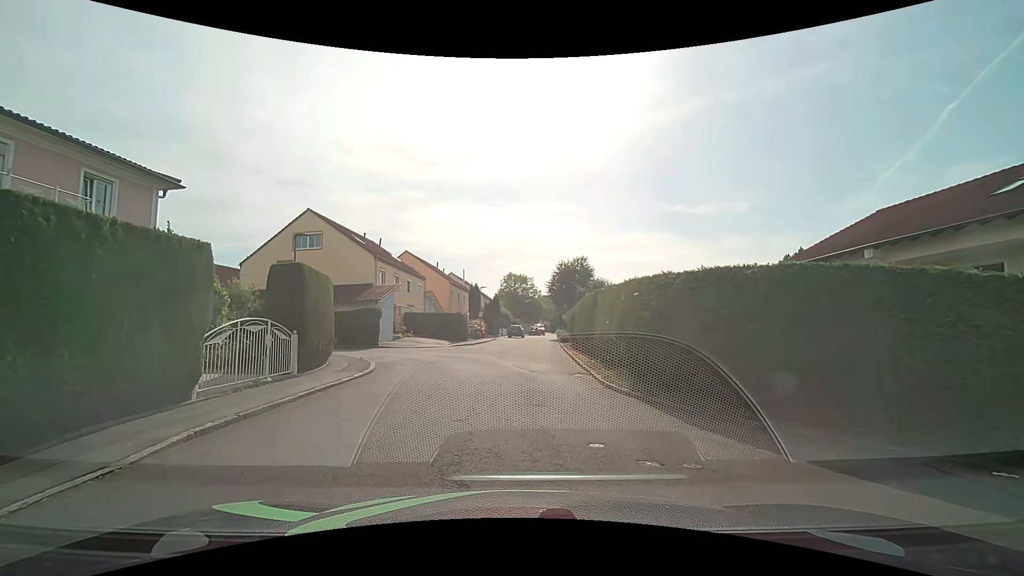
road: residential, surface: asphalt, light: Day
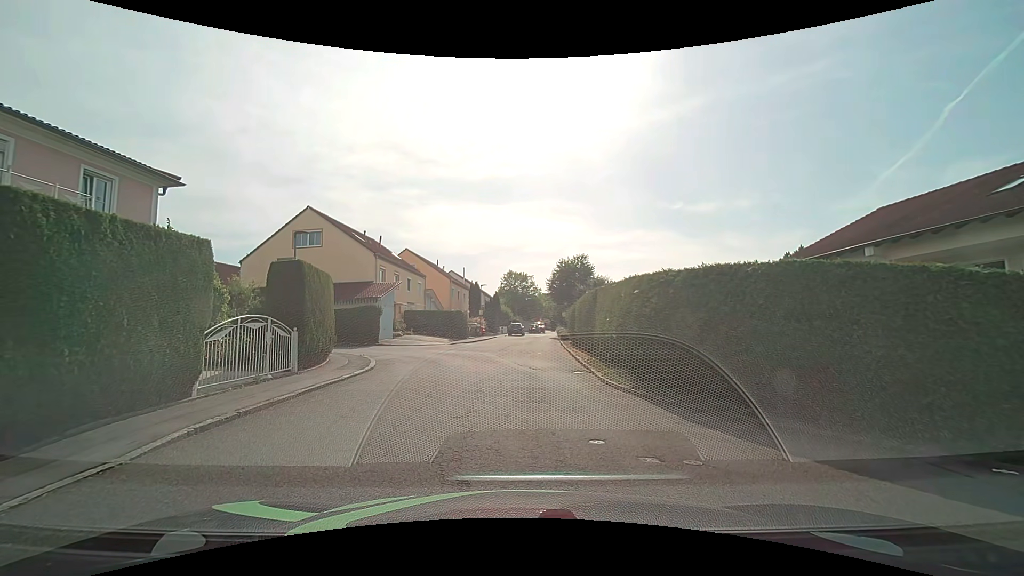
(0.0, 0.0) m; 0°
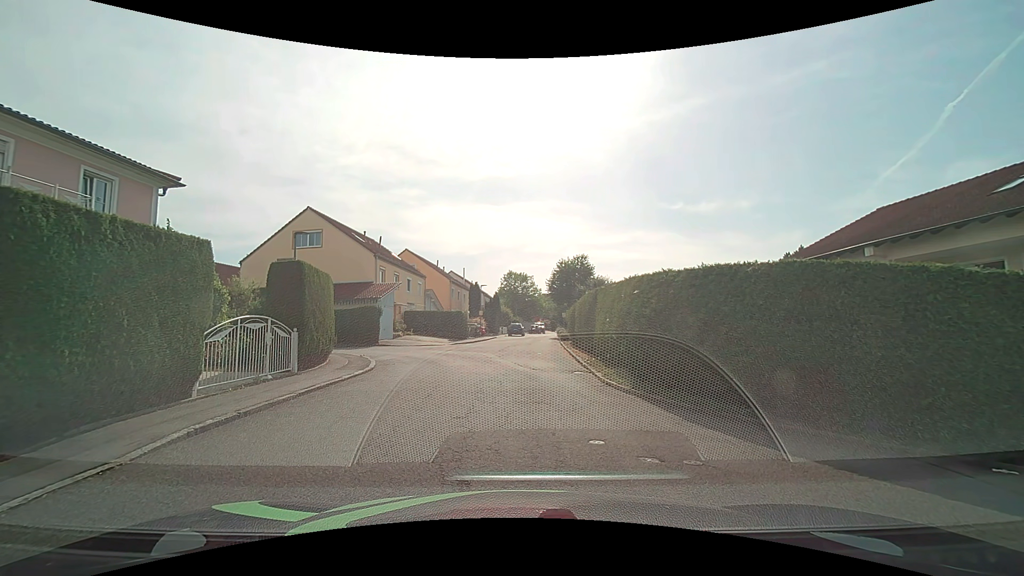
(0.0, 0.0) m; 0°
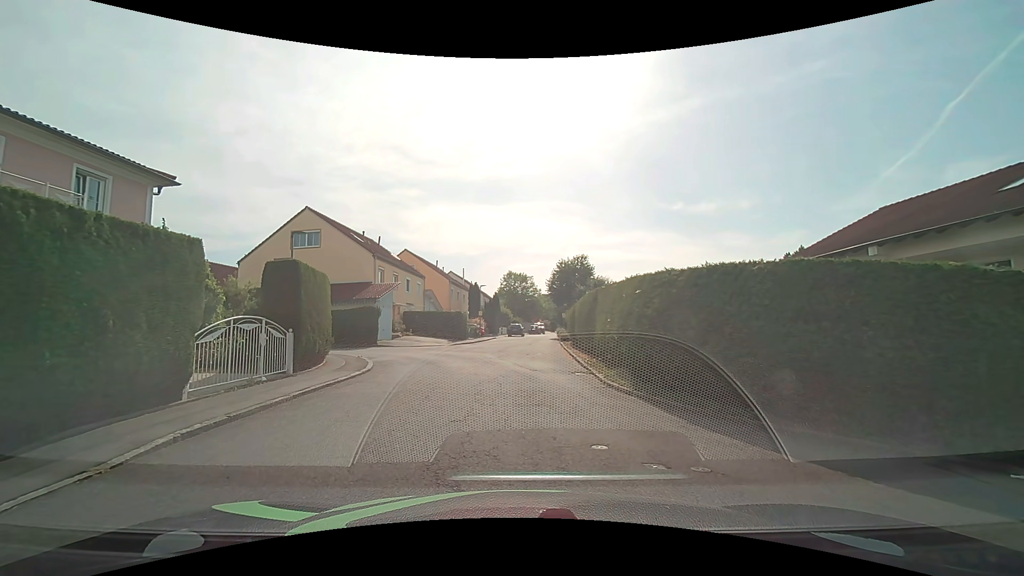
(0.0, +0.2) m; 0°
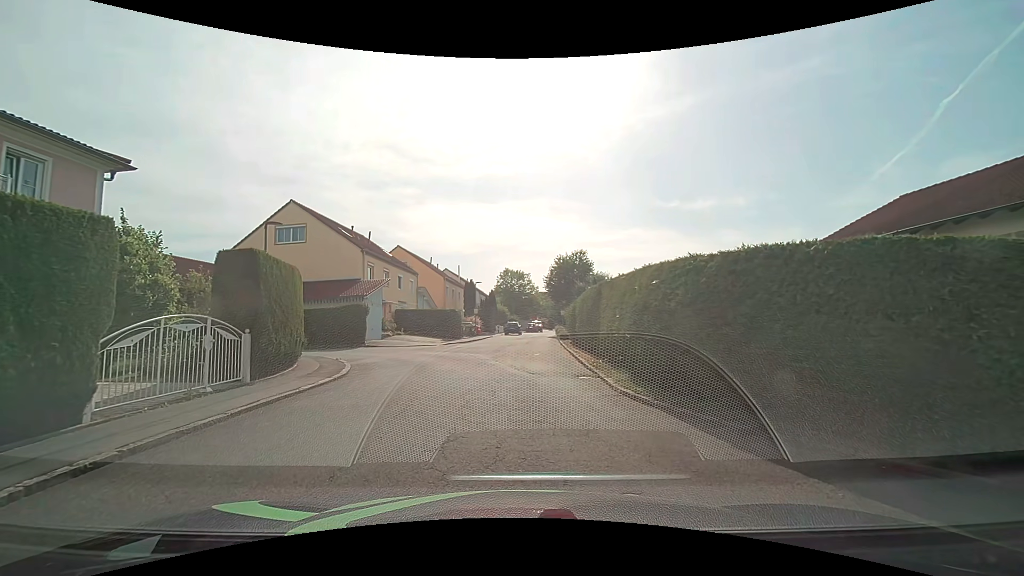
(0.0, +1.9) m; +1°
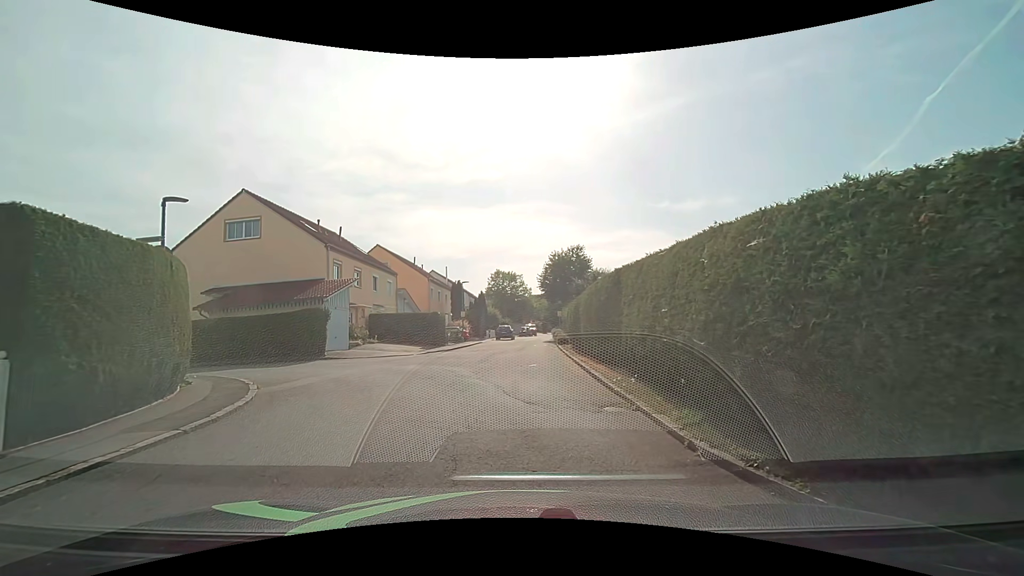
(+0.1, +4.9) m; +1°
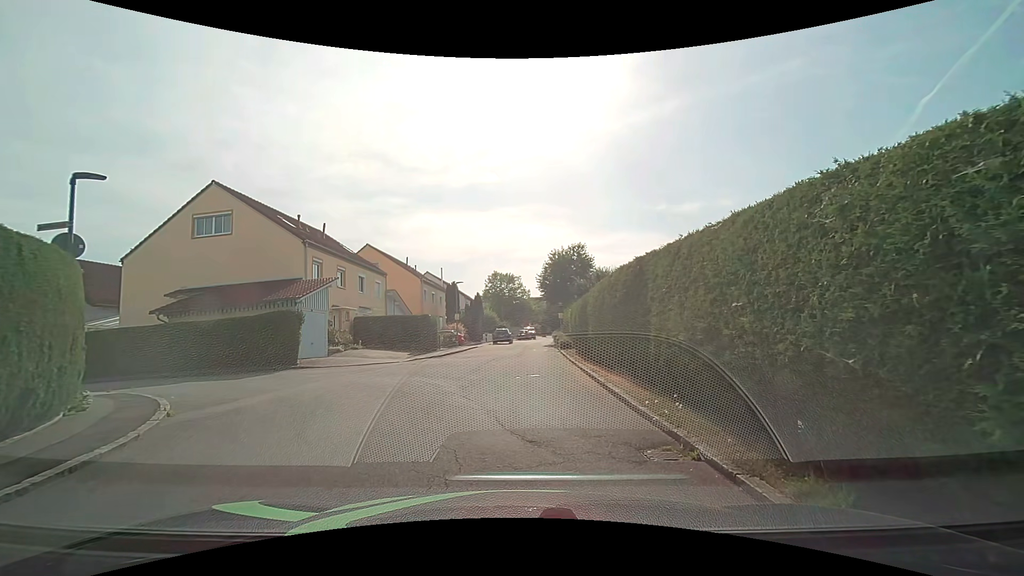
(0.0, +2.7) m; +1°
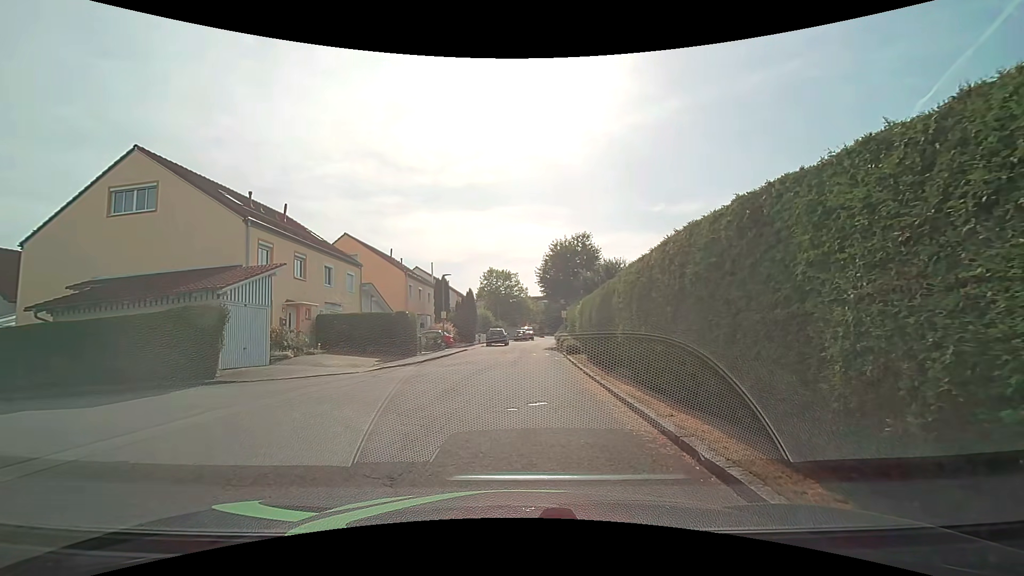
(0.0, +5.4) m; 0°
